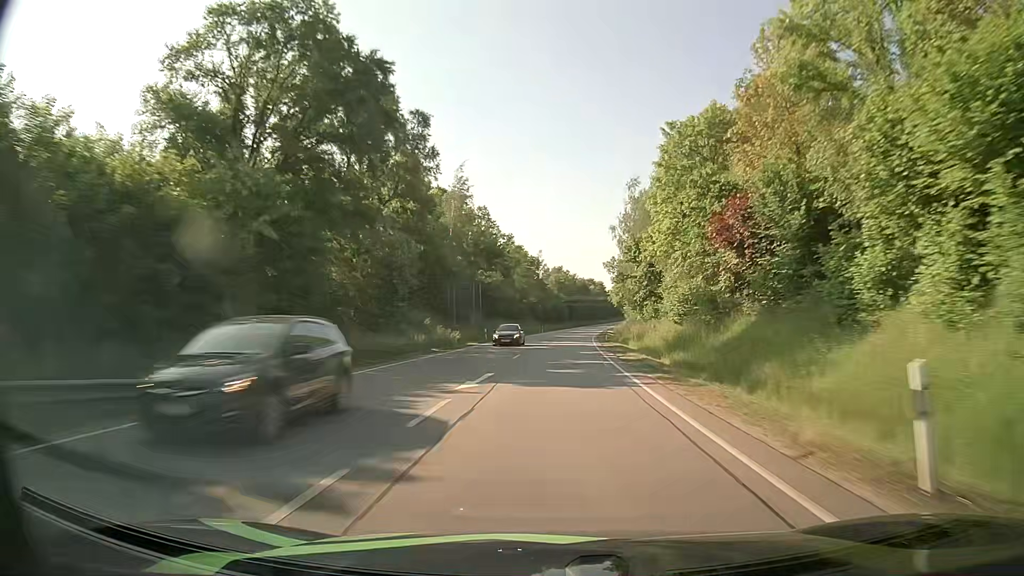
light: Day
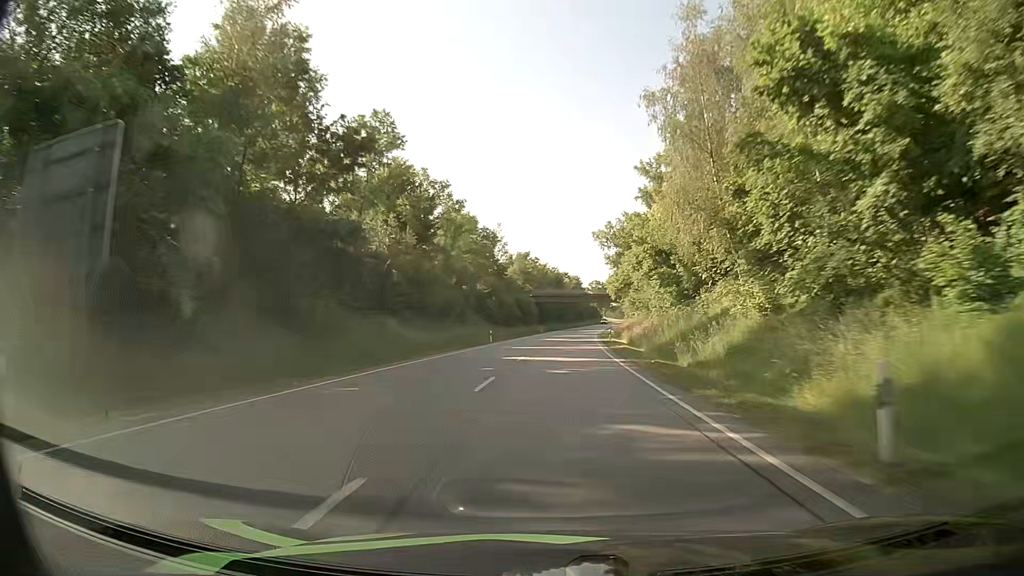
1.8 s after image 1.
(+1.0, +49.3) m; +2°
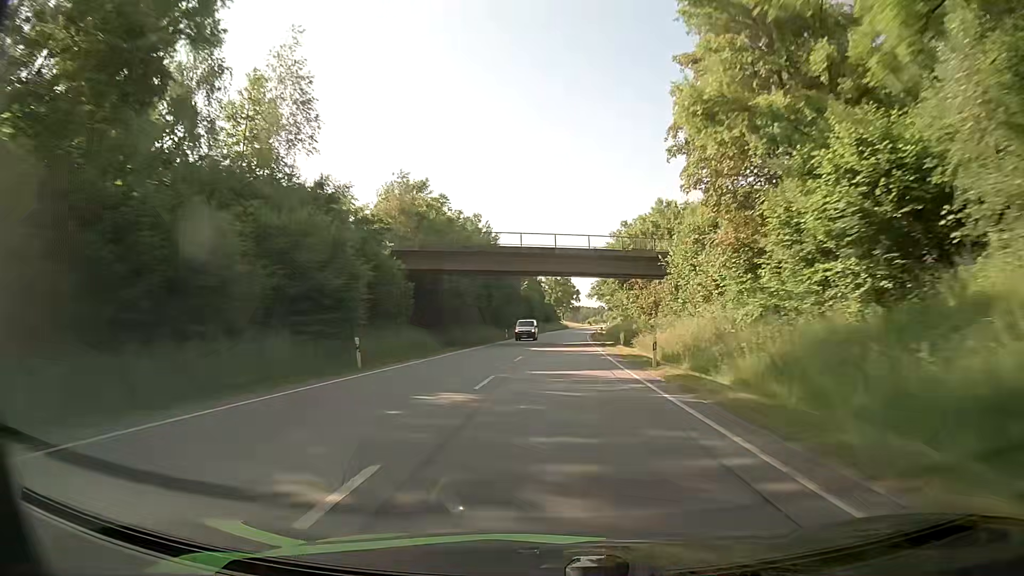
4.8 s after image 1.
(+3.6, +83.3) m; +4°
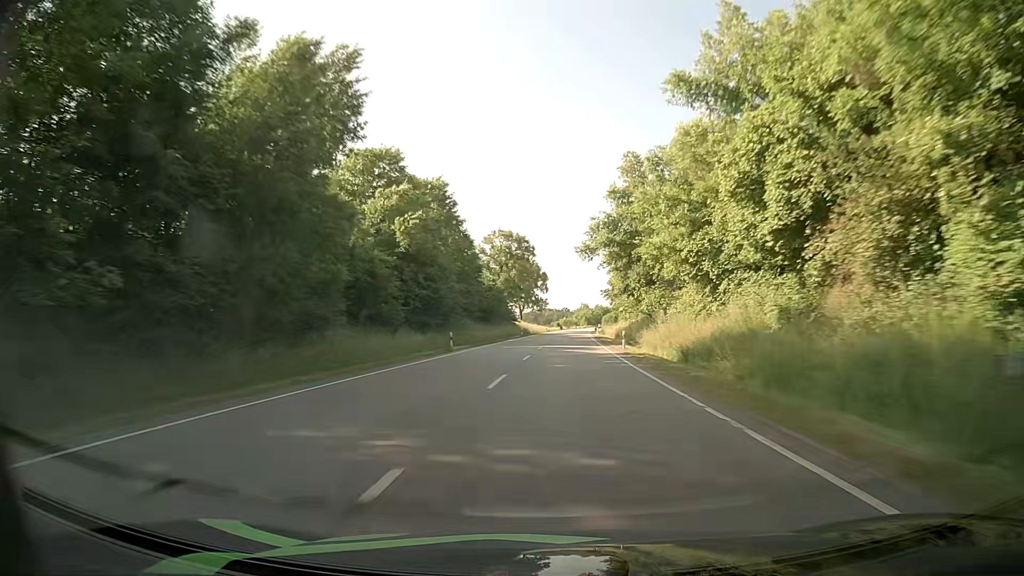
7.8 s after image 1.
(+2.8, +84.1) m; +3°
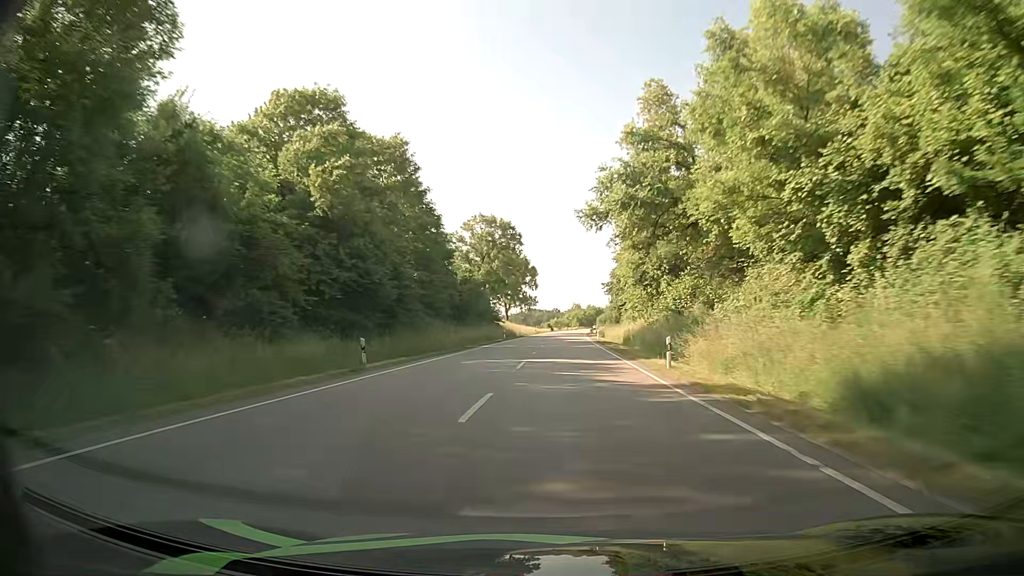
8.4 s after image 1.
(+0.1, +16.9) m; +1°
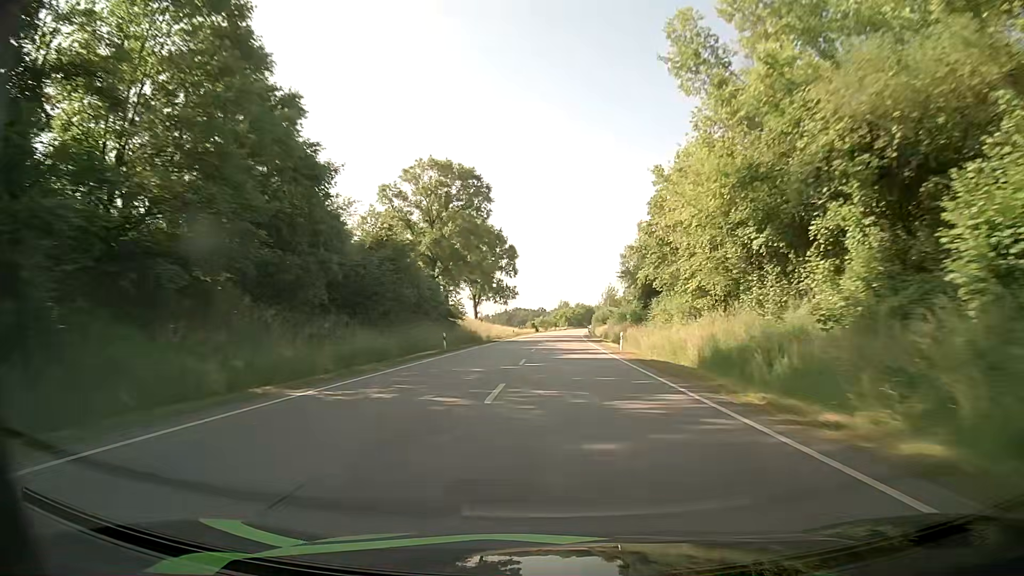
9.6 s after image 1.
(+0.4, +33.7) m; +1°
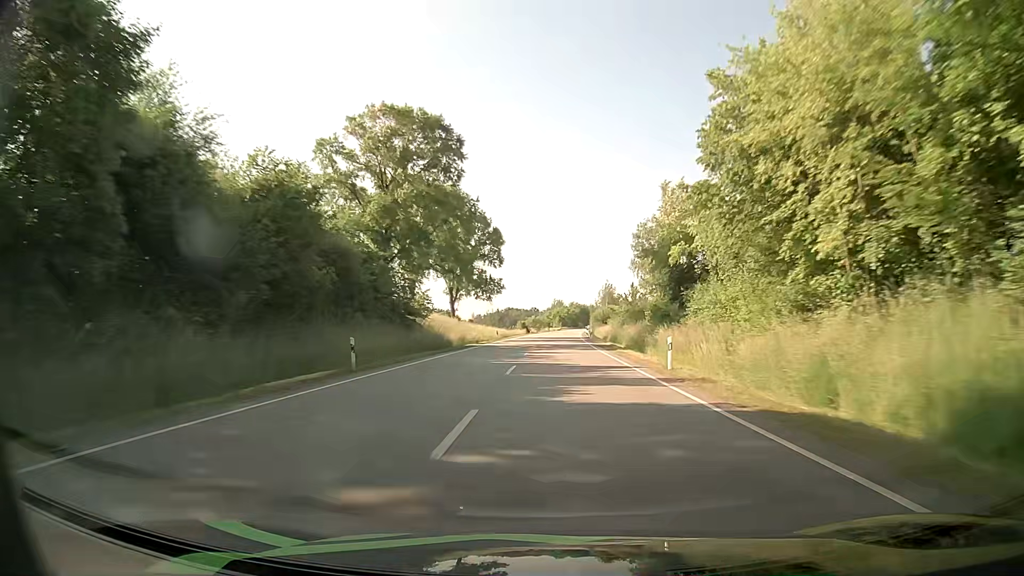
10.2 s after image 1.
(+0.1, +16.9) m; +1°
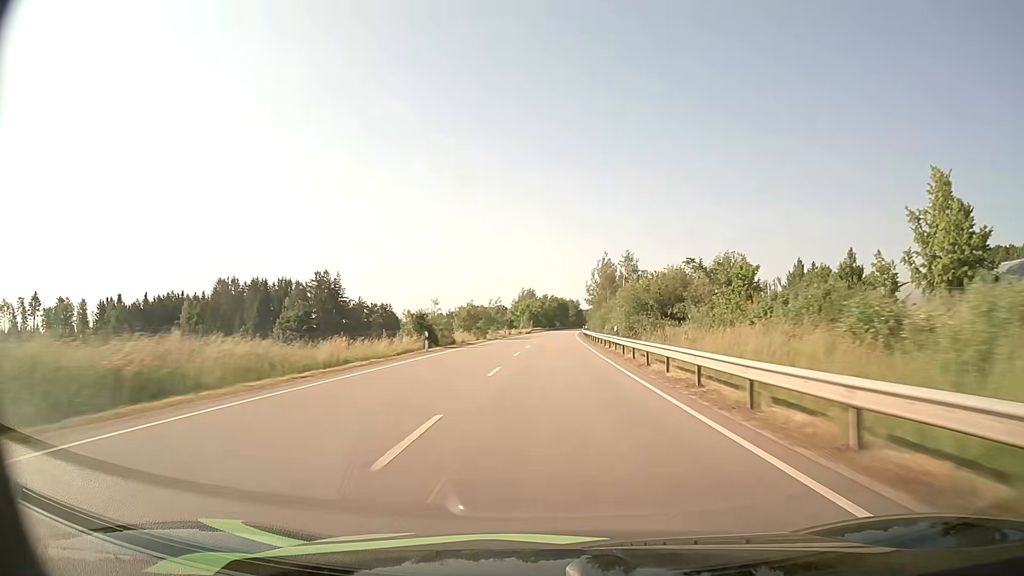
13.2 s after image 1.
(+1.8, +84.7) m; +2°
(0, +10) (0, +20) (0, +30) (0, +40) (+1, +50) (+1, +60) (+1, +70) (+2, +80) (+2, +90) (+2, +100) m
